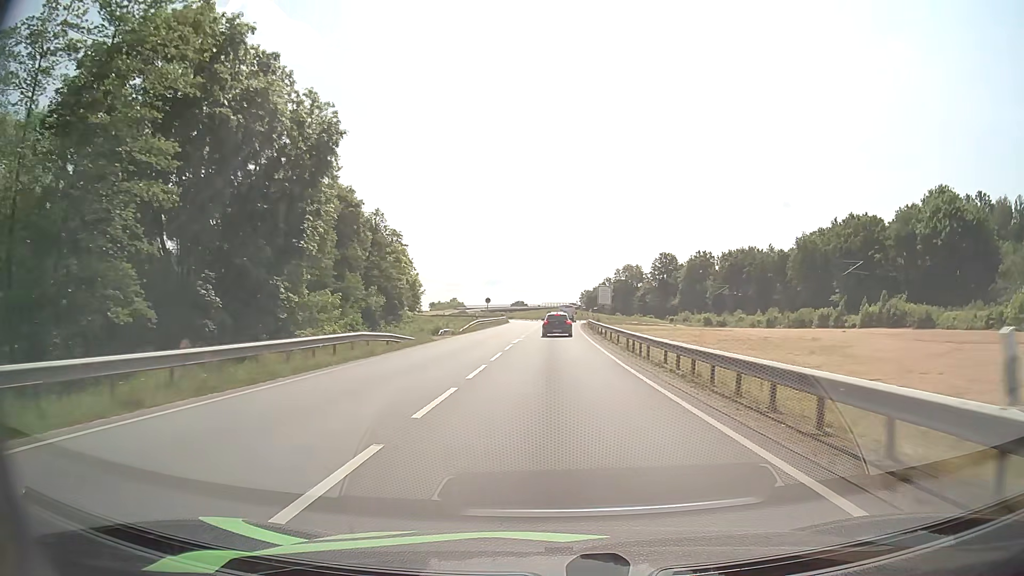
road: primary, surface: asphalt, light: Day
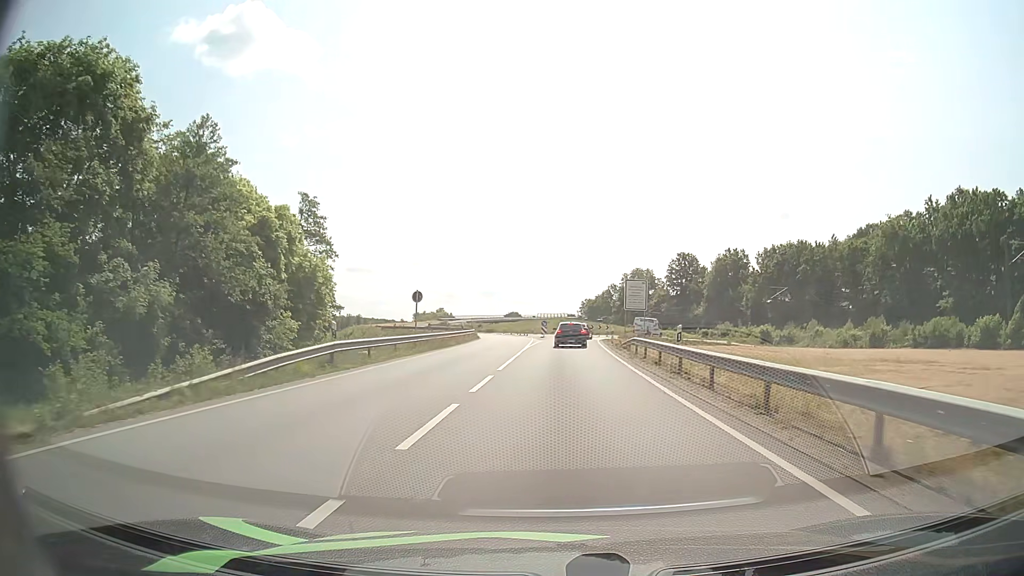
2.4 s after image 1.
(+0.2, +37.9) m; 0°
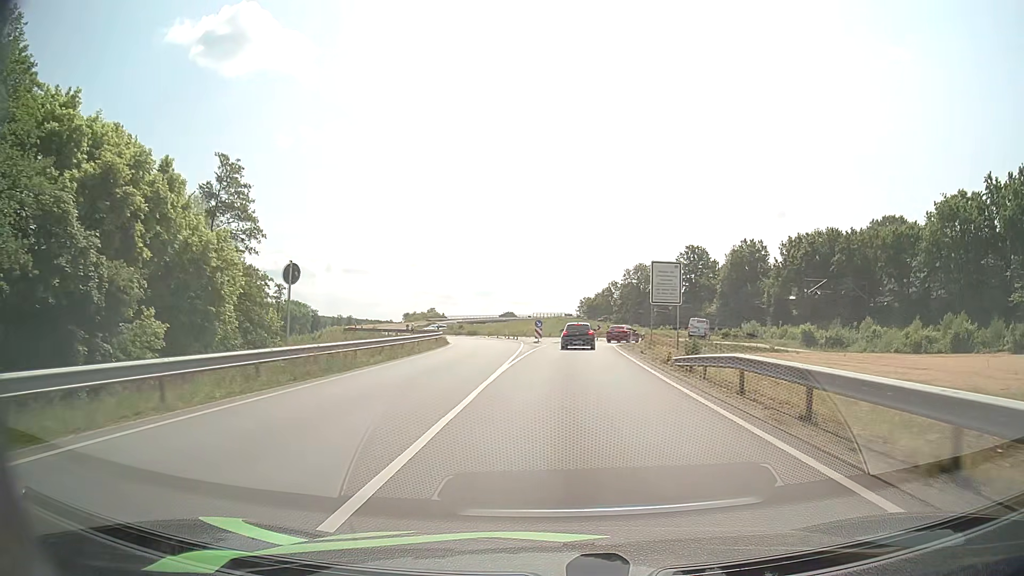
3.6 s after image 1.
(+0.1, +17.2) m; 0°
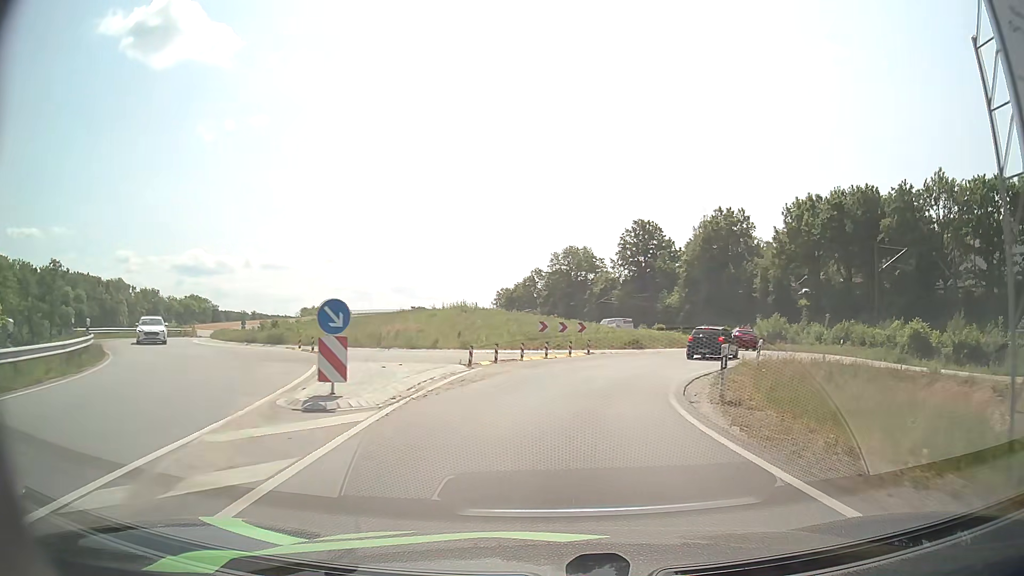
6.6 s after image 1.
(+1.2, +38.1) m; +7°
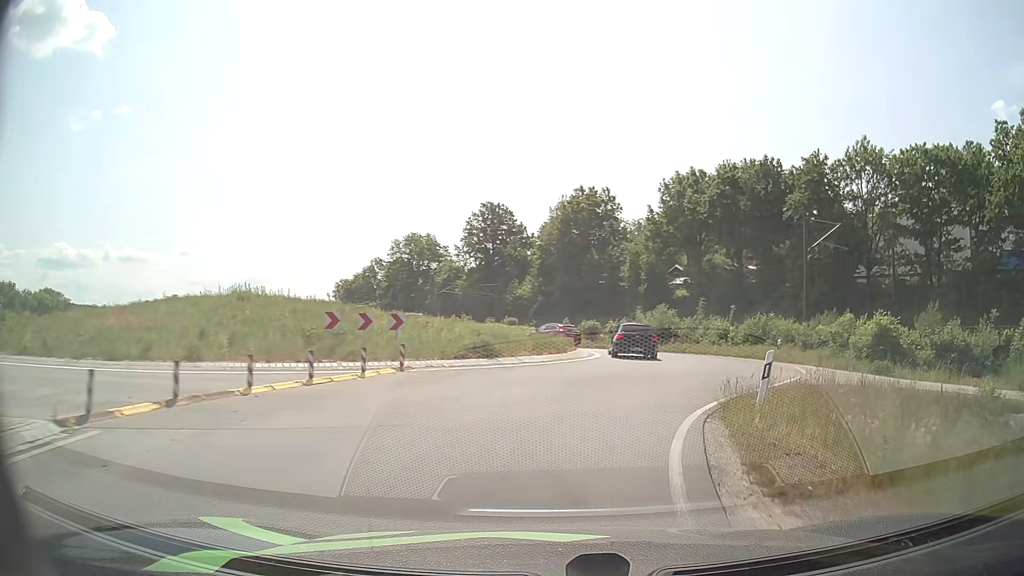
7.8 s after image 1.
(+1.2, +13.3) m; +12°
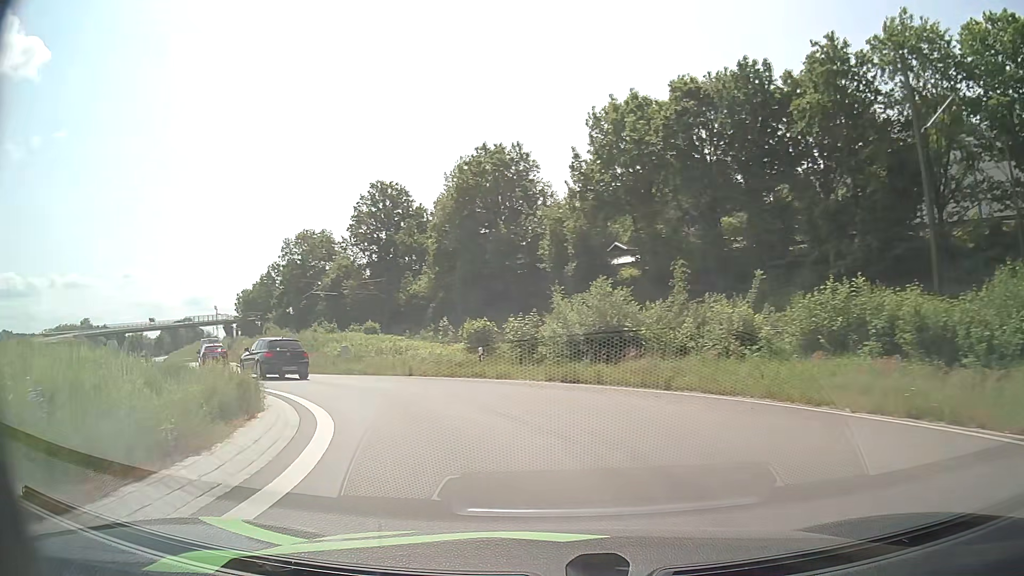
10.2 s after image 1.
(+4.4, +24.7) m; +7°
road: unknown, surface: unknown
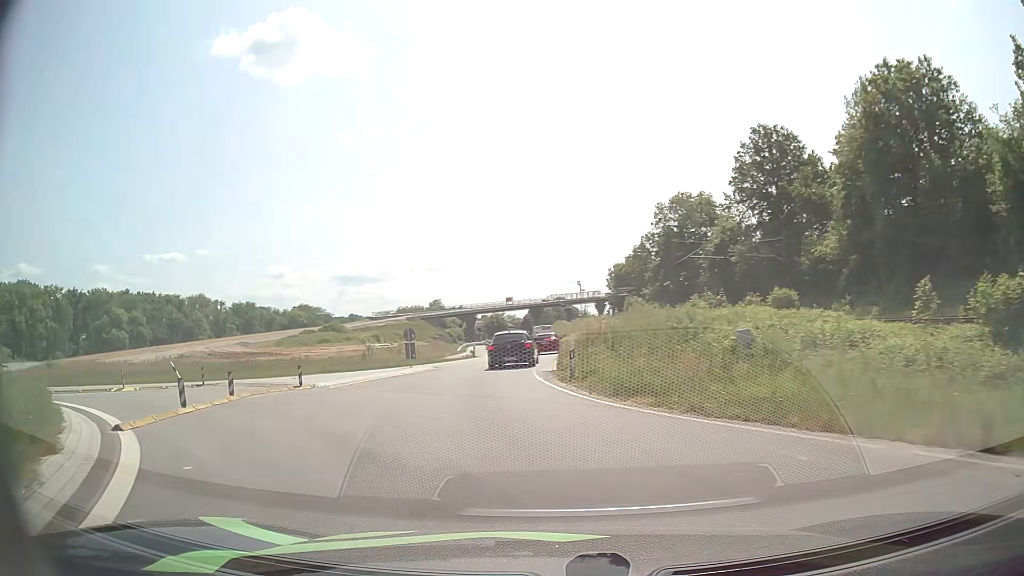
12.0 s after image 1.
(-4.9, +17.2) m; -32°
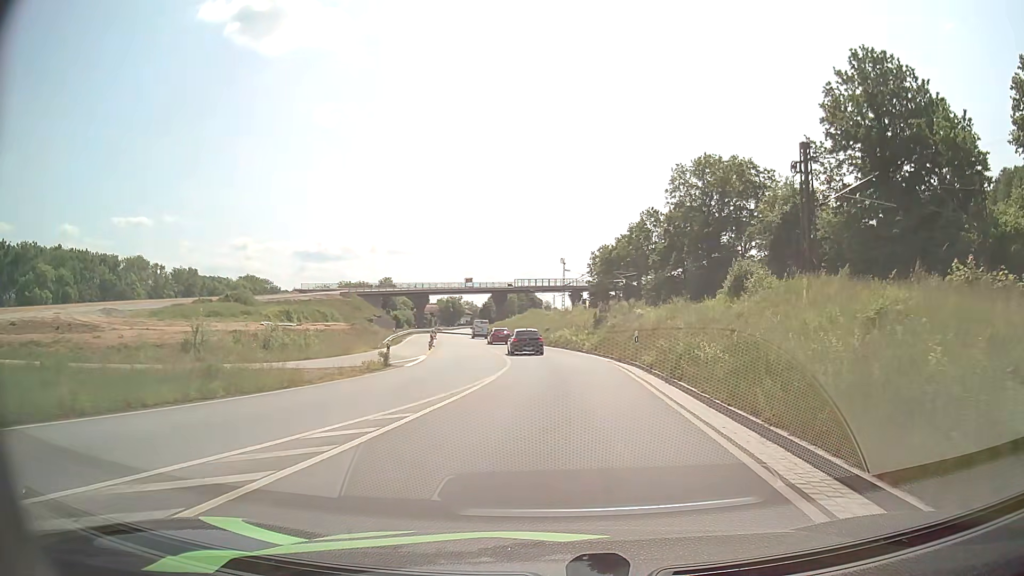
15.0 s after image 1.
(-2.7, +30.6) m; +2°
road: primary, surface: asphalt
(0, +10) (0, +20) (0, +30) (-1, +40) (-2, +50) (-3, +60) (-5, +70) (-6, +80) (-8, +89) (-9, +99) m
